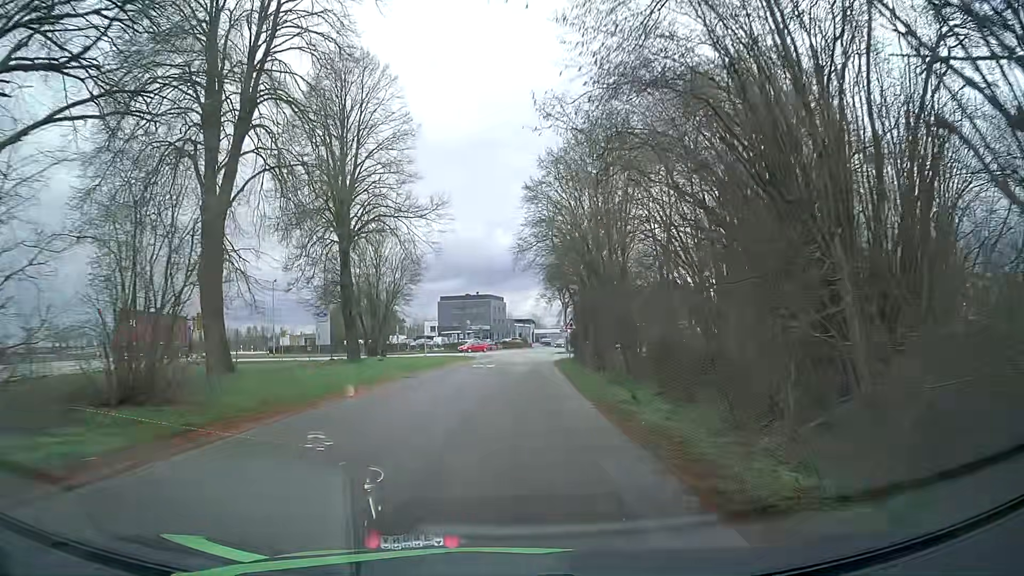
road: unclassified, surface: asphalt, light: Day
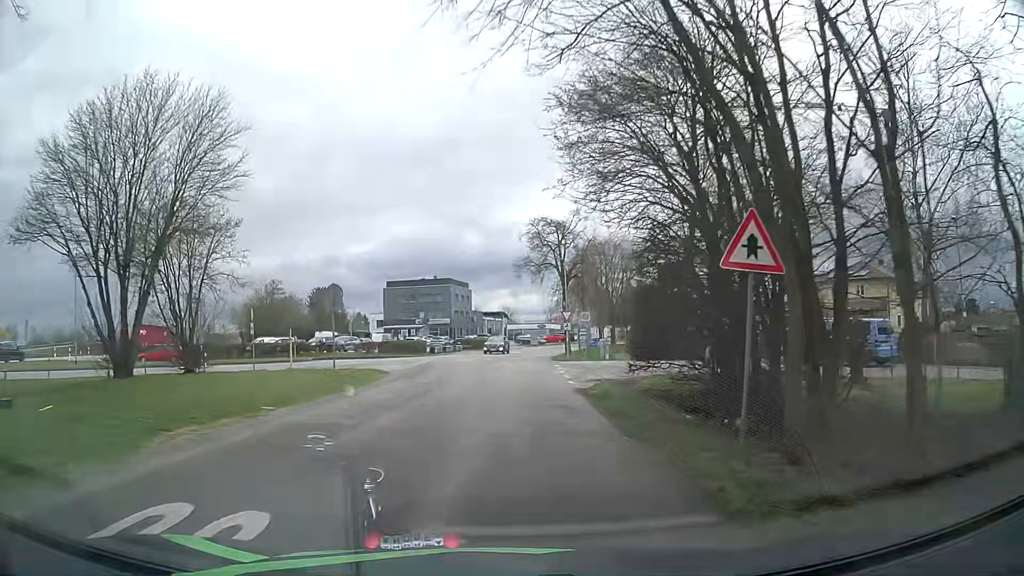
(+1.6, +34.2) m; +4°
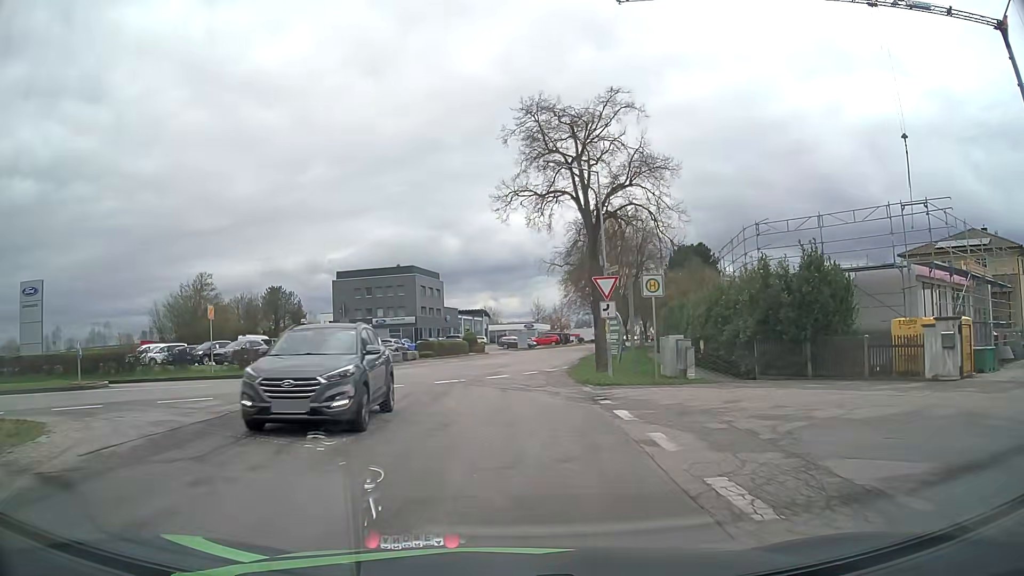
(+0.5, +23.9) m; +2°
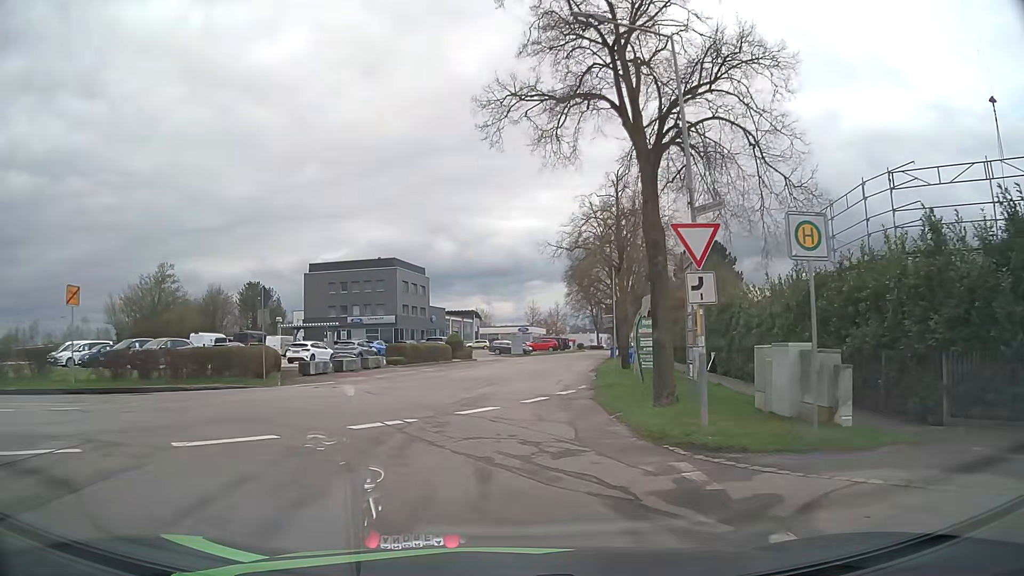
(0.0, +10.7) m; +1°
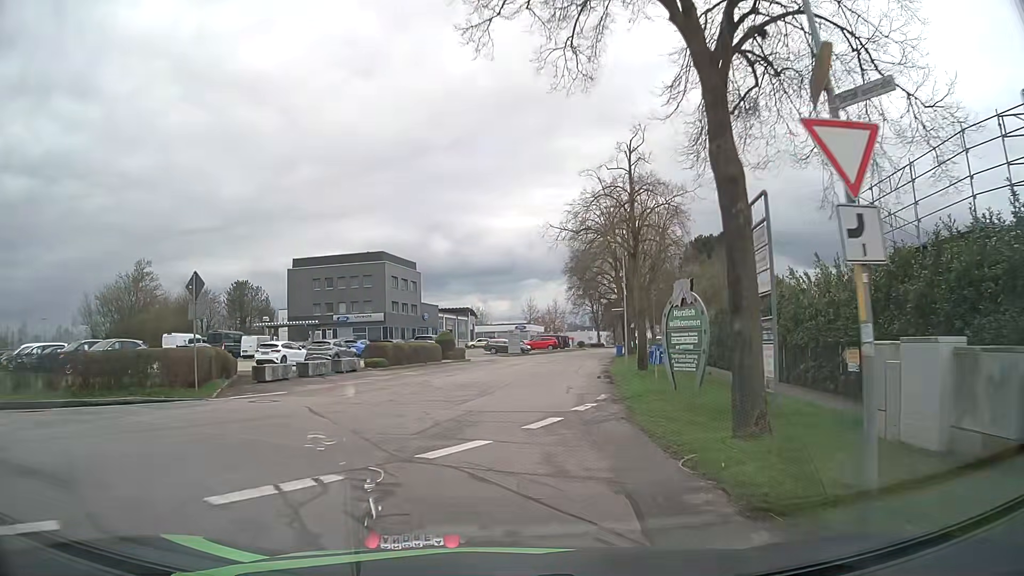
(0.0, +5.2) m; +1°
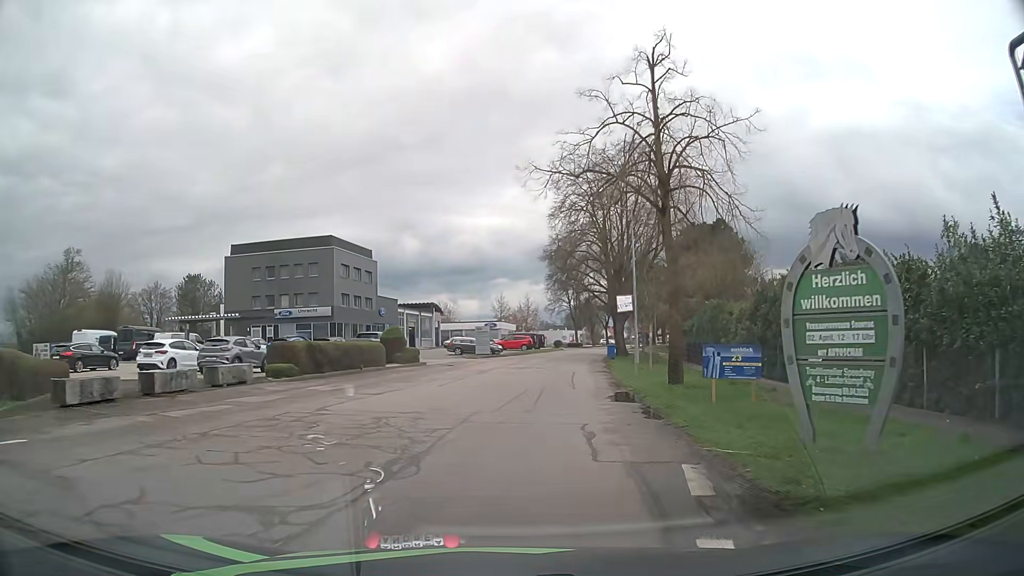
(+0.1, +10.7) m; +1°
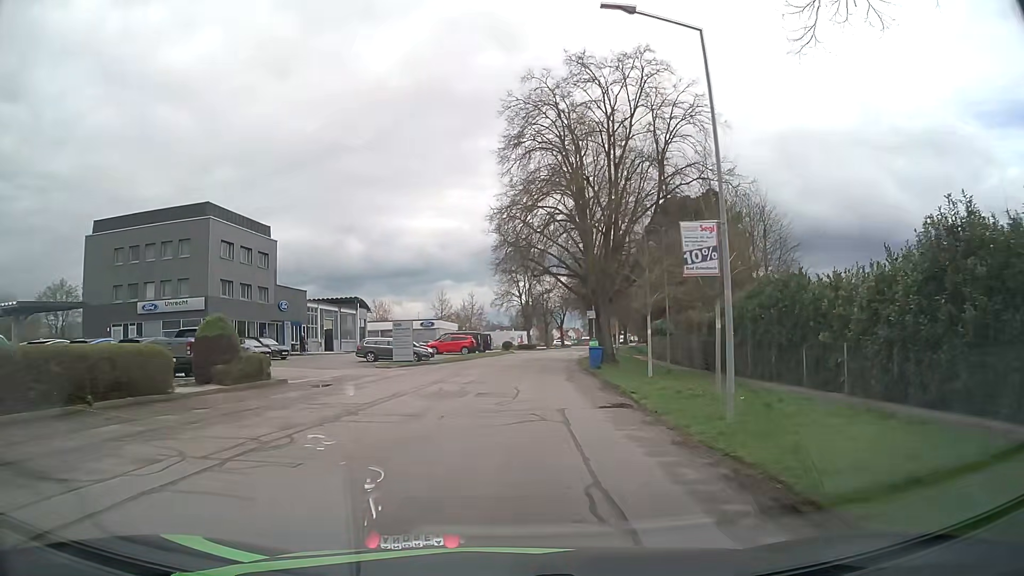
(+0.9, +17.3) m; +5°
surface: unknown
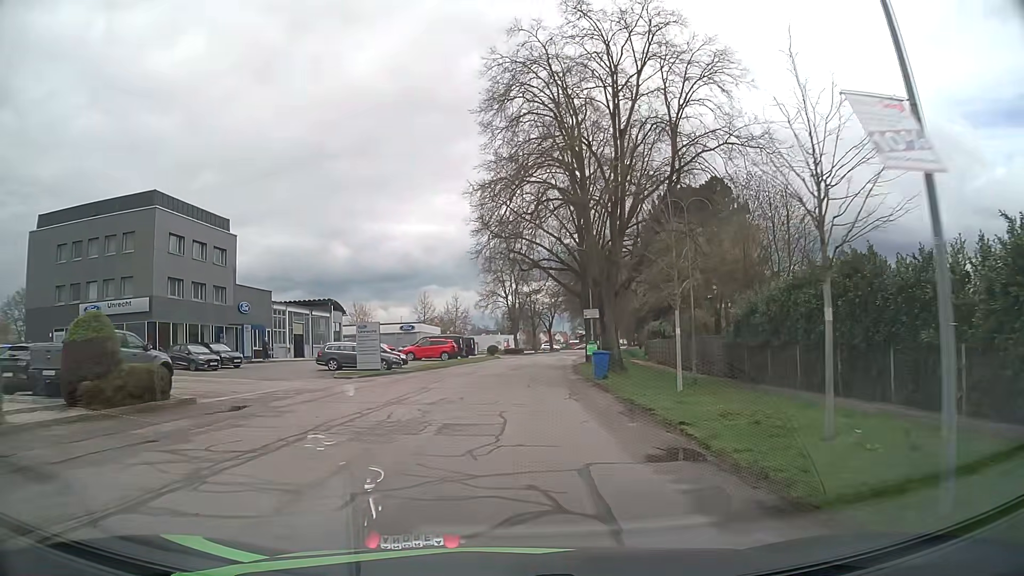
(+0.1, +6.2) m; +1°
(0, +10) (0, +20) (+1, +30) (+2, +40) (+3, +50) (+4, +60) (+5, +70) (+7, +80) (+8, +89) (+10, +99) m
